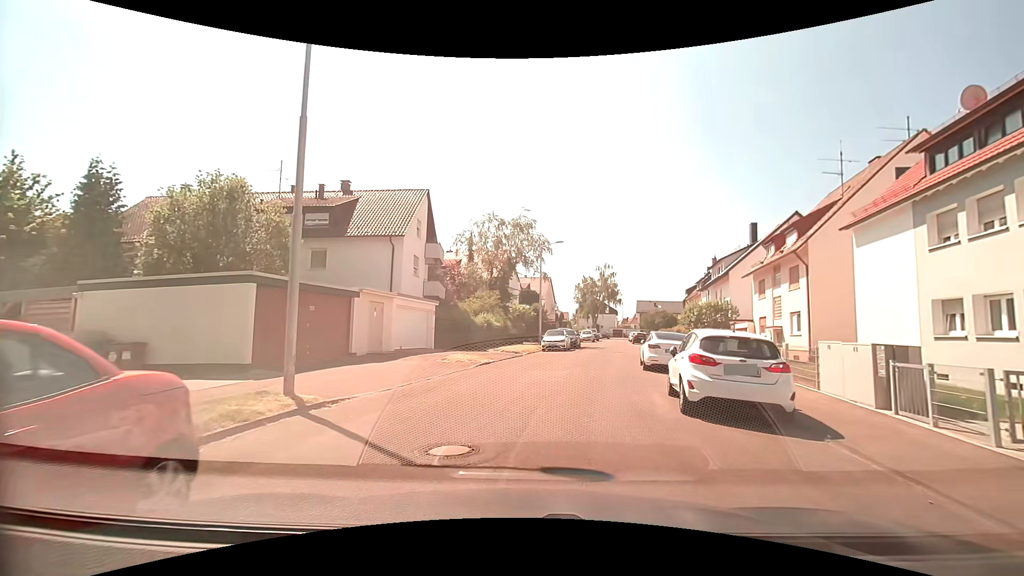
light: Day
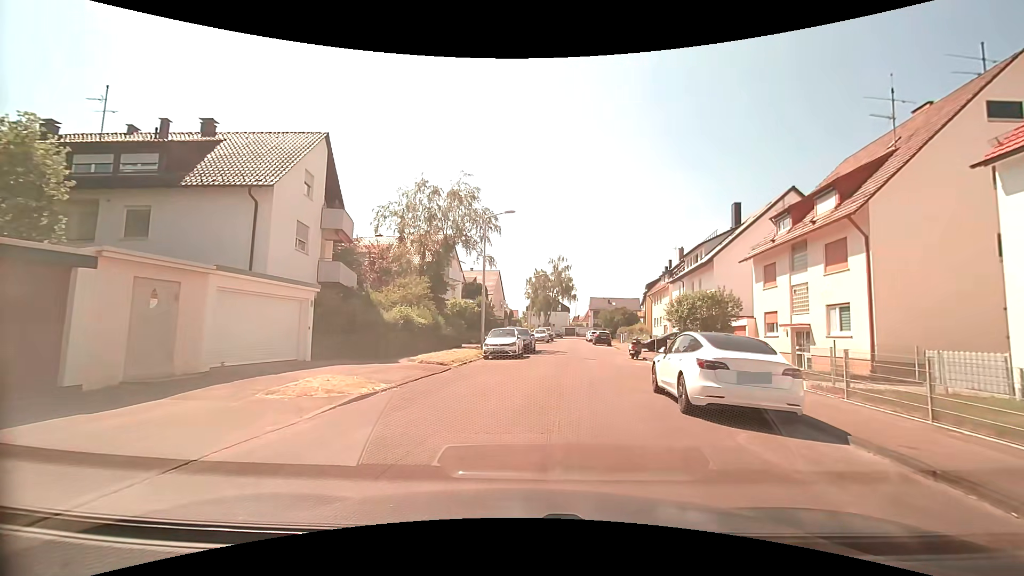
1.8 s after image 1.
(+0.5, +9.9) m; +6°
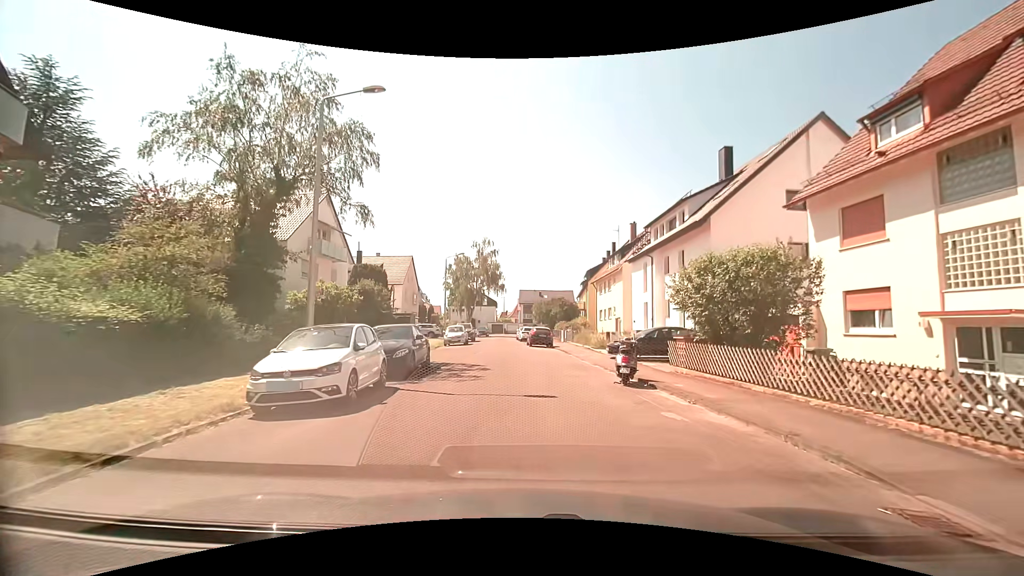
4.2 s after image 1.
(+1.1, +14.6) m; +8°
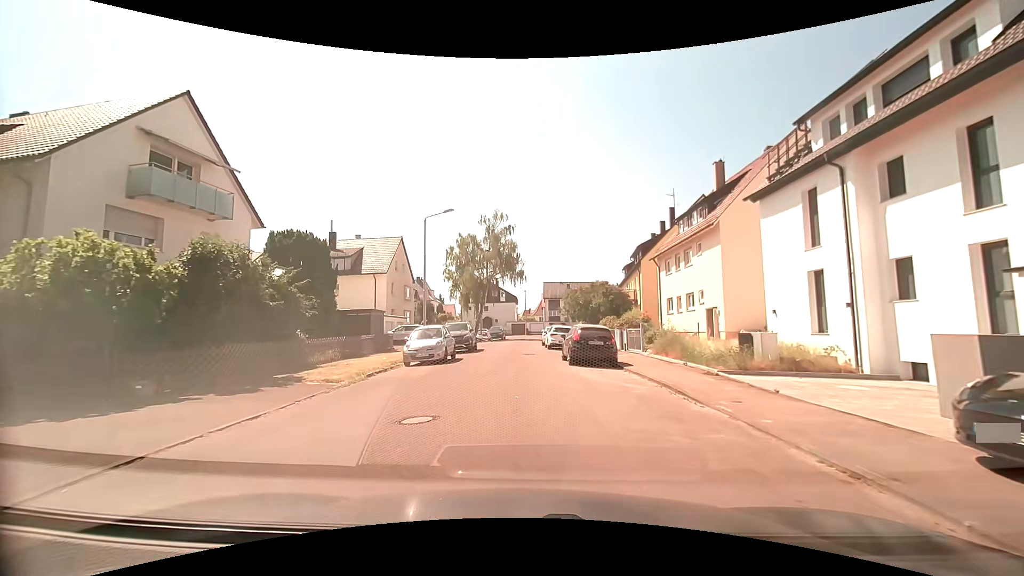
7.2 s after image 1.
(-0.1, +17.9) m; -2°
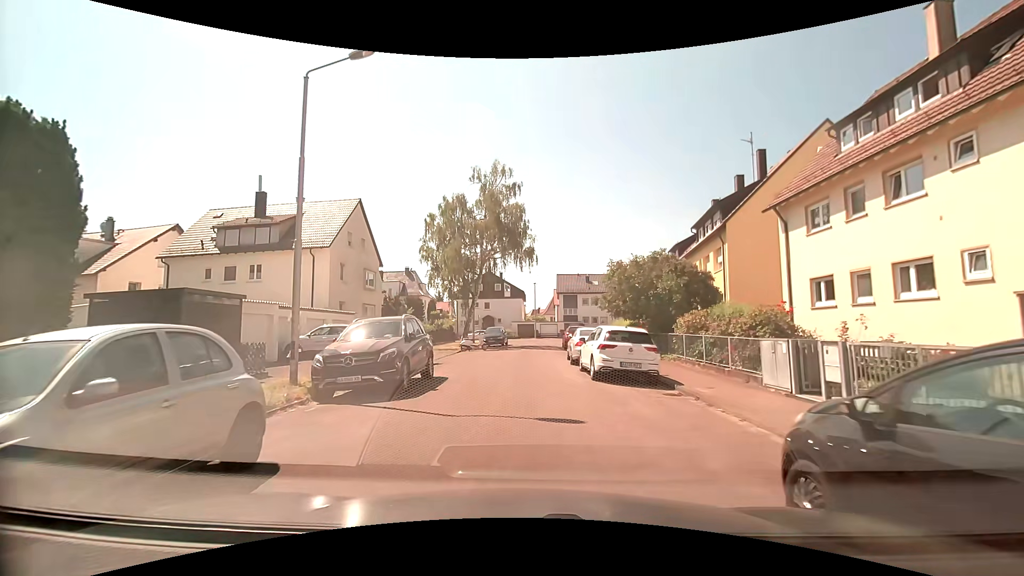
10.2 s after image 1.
(-0.4, +16.9) m; -1°
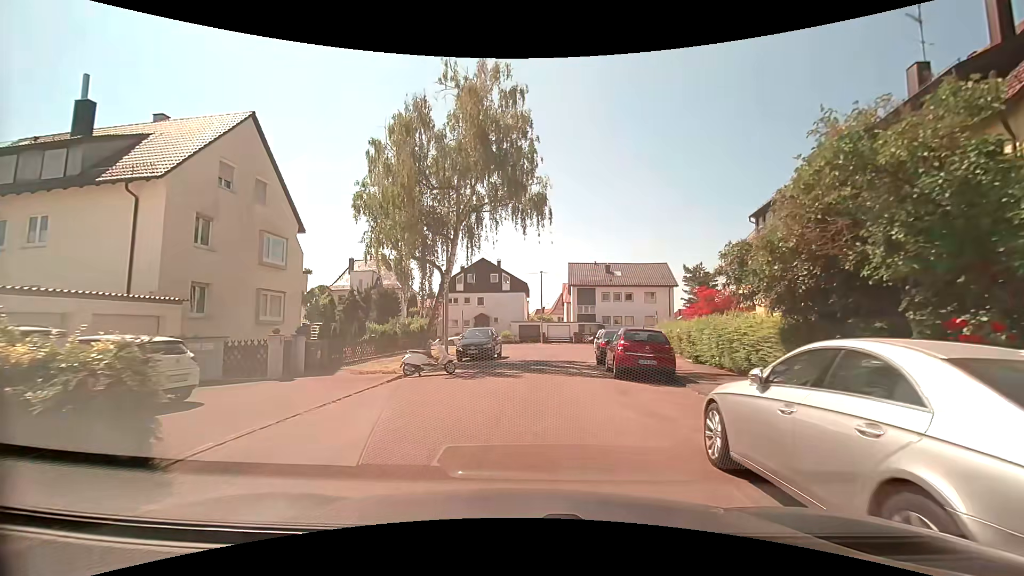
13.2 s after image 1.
(-0.3, +16.2) m; 0°
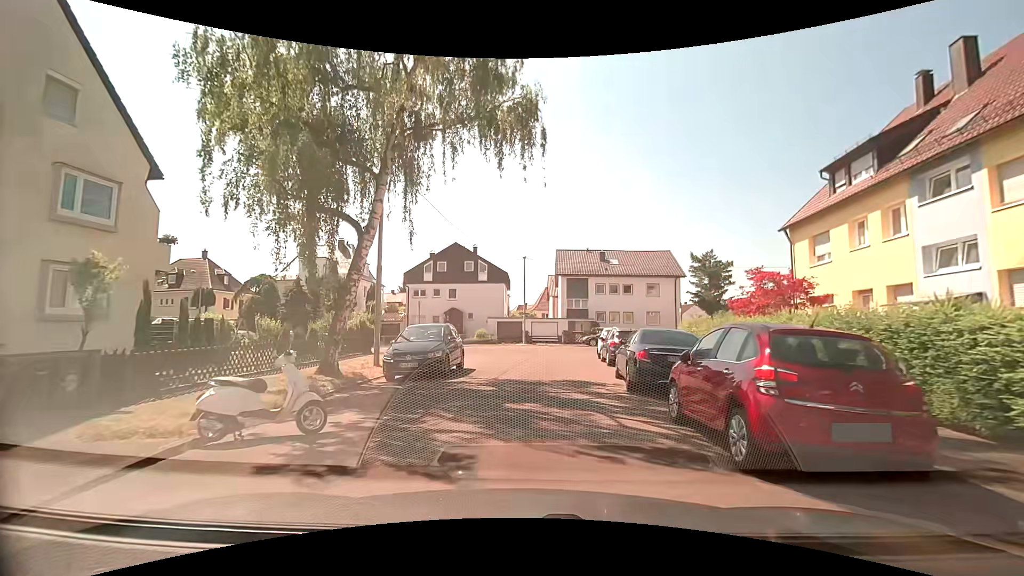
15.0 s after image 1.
(0.0, +9.4) m; +2°
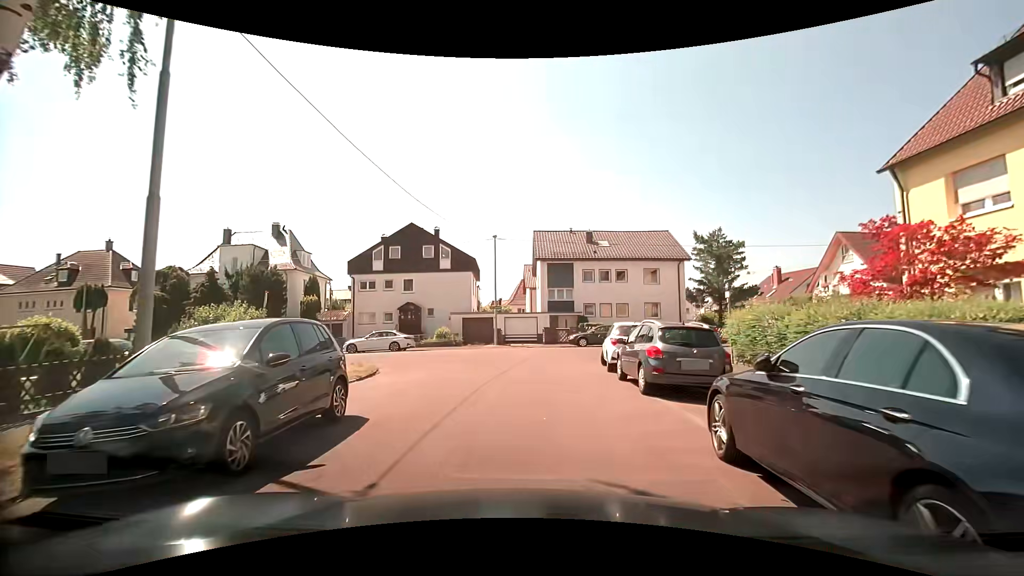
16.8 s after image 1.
(+0.3, +9.2) m; +3°
